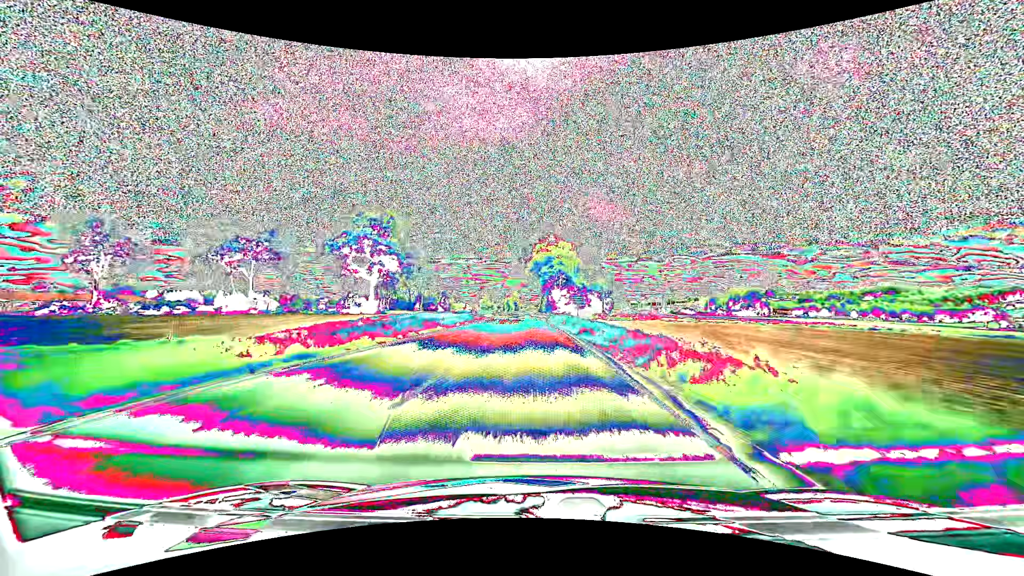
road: primary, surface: asphalt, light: Day
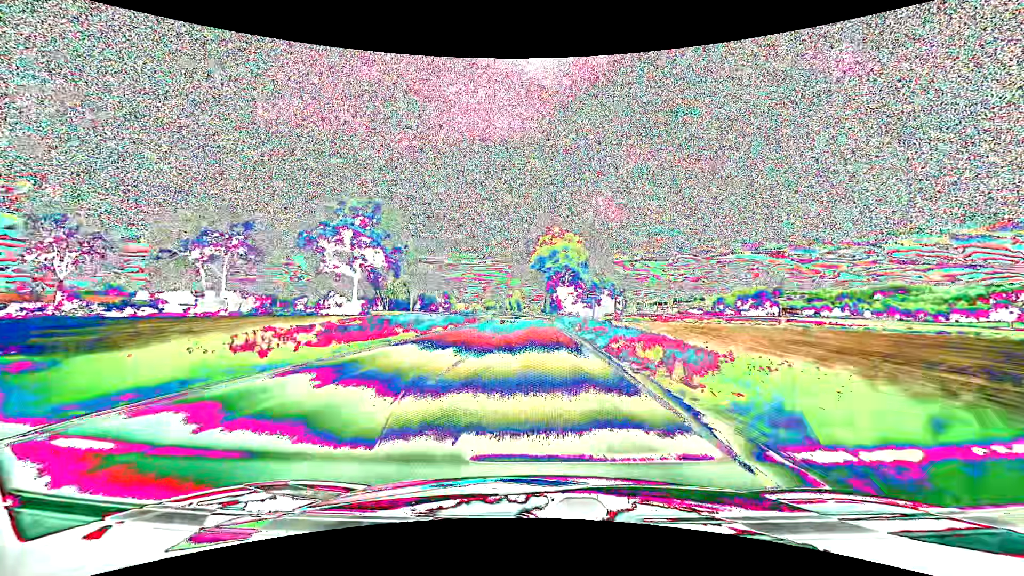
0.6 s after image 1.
(0.0, +9.9) m; 0°
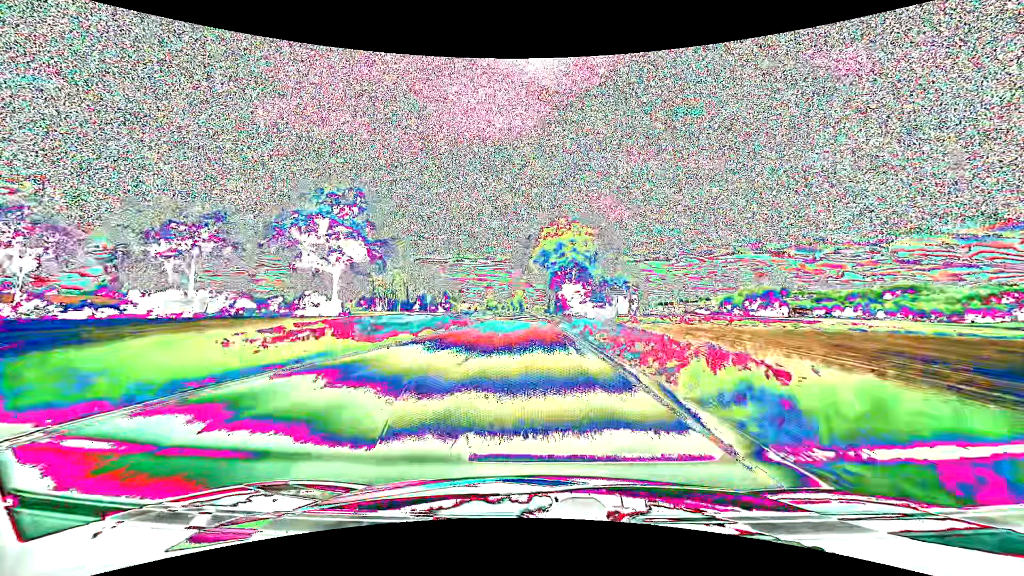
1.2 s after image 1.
(0.0, +9.3) m; 0°
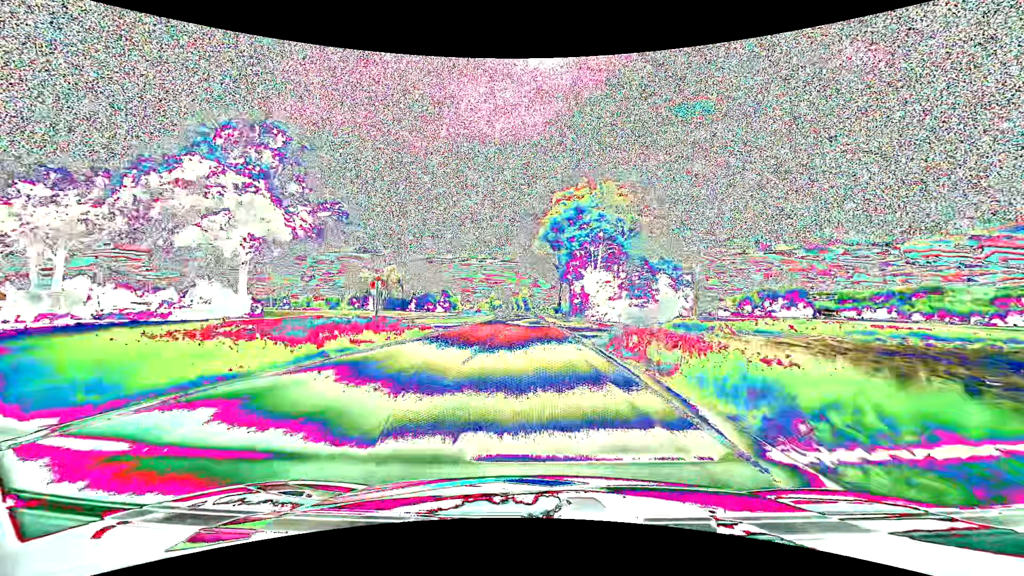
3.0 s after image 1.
(-0.2, +24.3) m; -1°
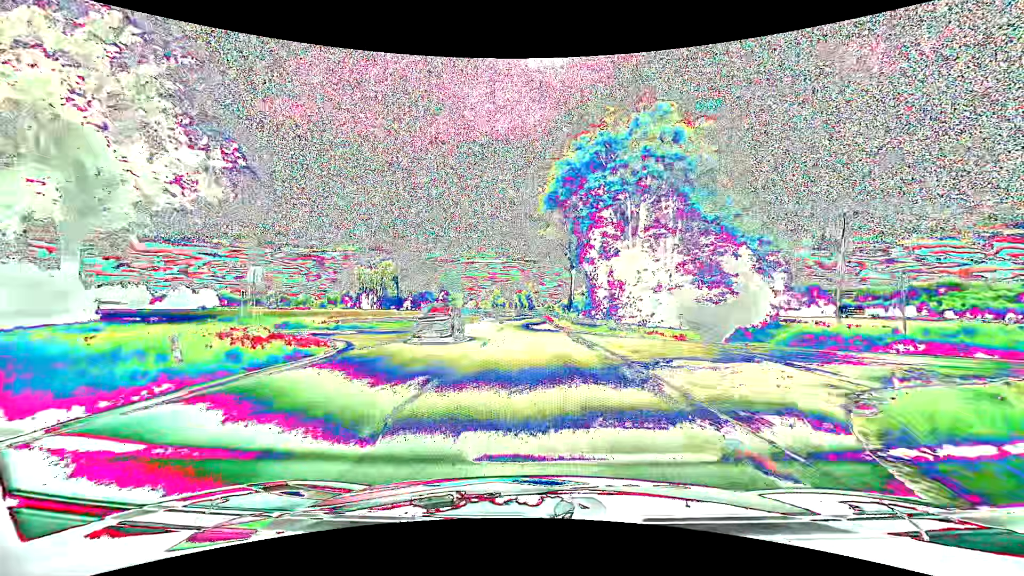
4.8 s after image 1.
(0.0, +18.4) m; -1°
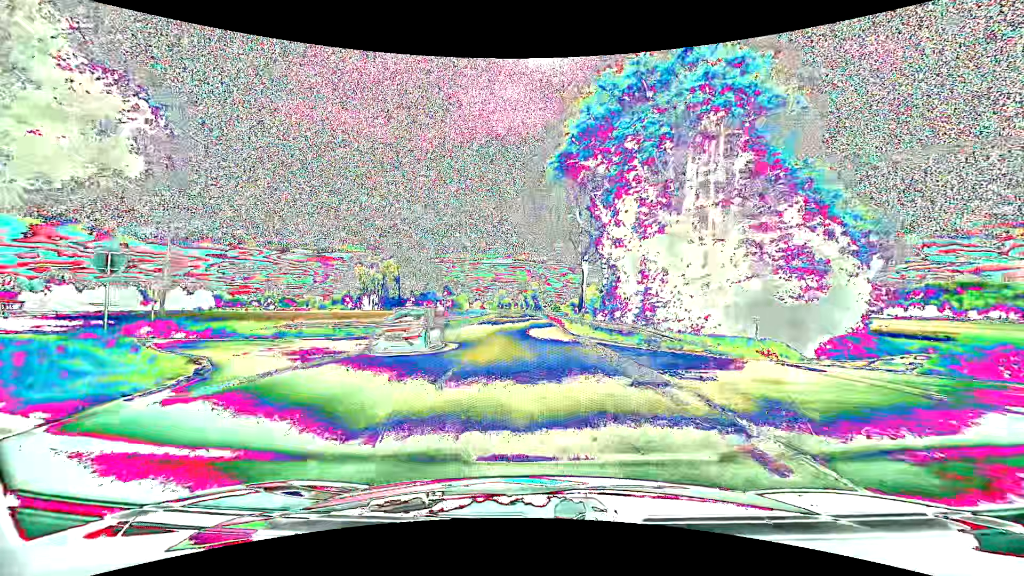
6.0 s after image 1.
(0.0, +8.5) m; -1°
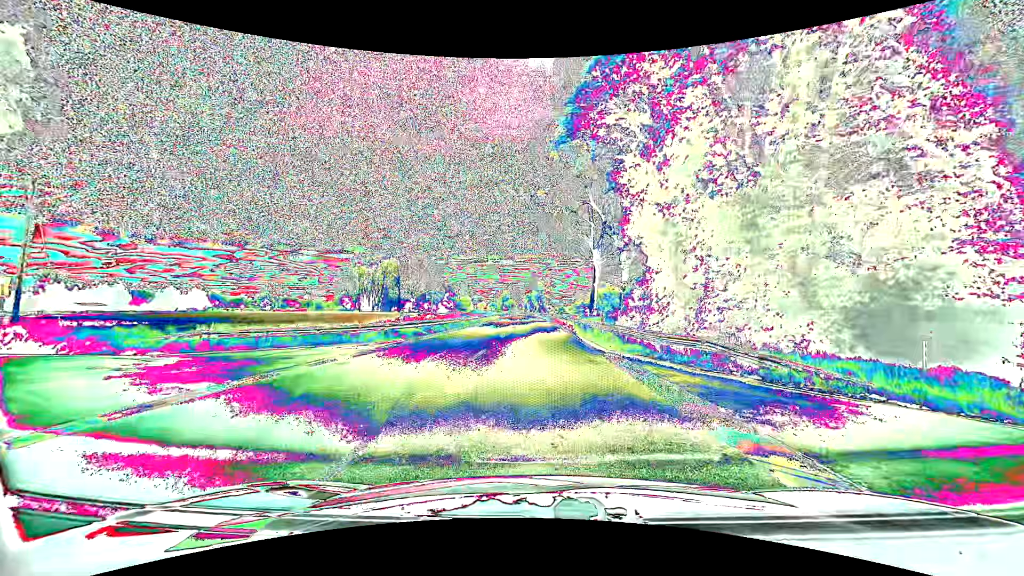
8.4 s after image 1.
(0.0, +7.4) m; -1°
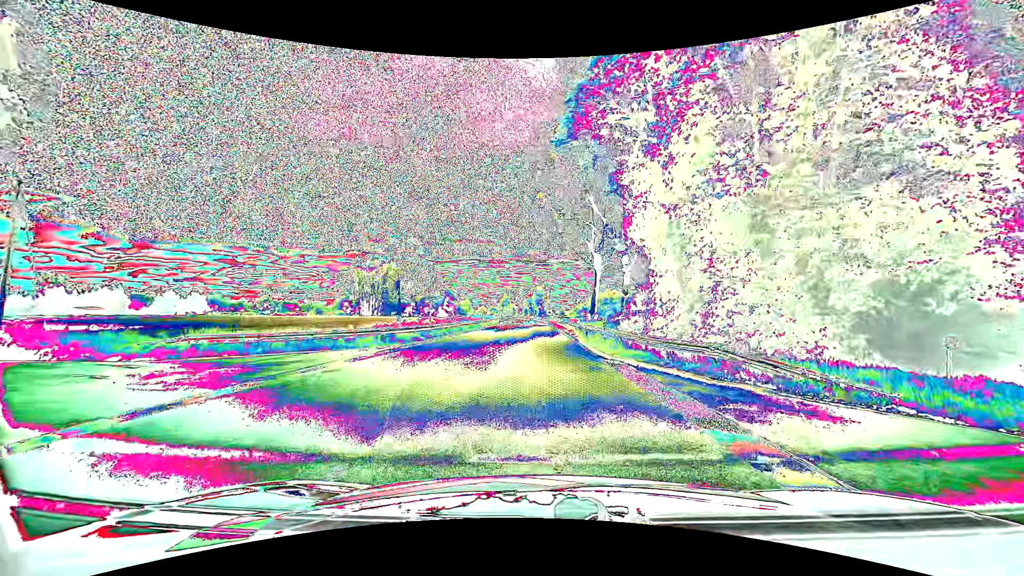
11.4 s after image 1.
(0.0, +0.7) m; 0°
(-2, +10) (-11, +14) (-21, +17) (-30, +19) (-40, +22) (-49, +25) (-59, +28) (-68, +31) (-78, +35) (-87, +37) m
